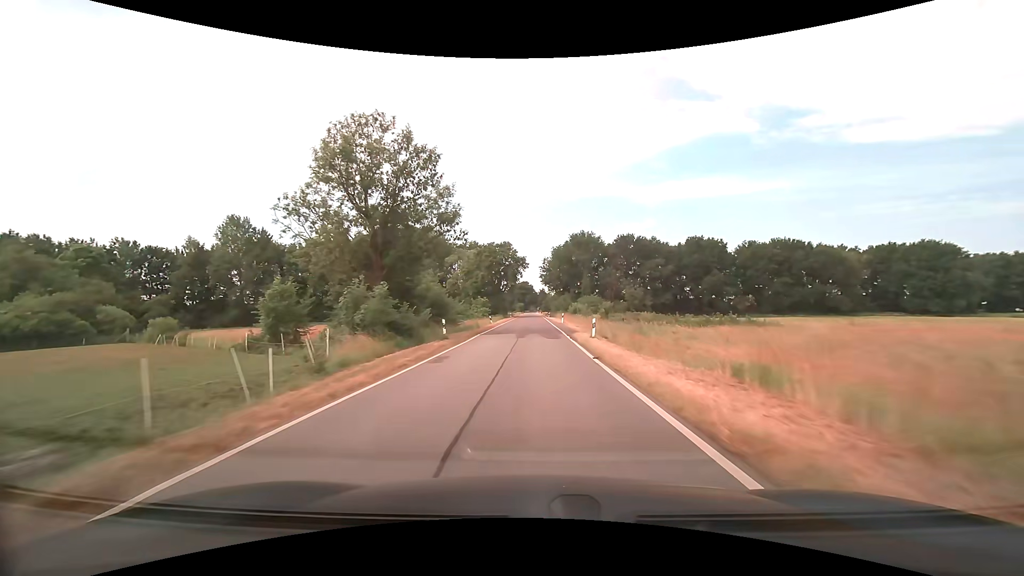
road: tertiary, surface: asphalt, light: Day
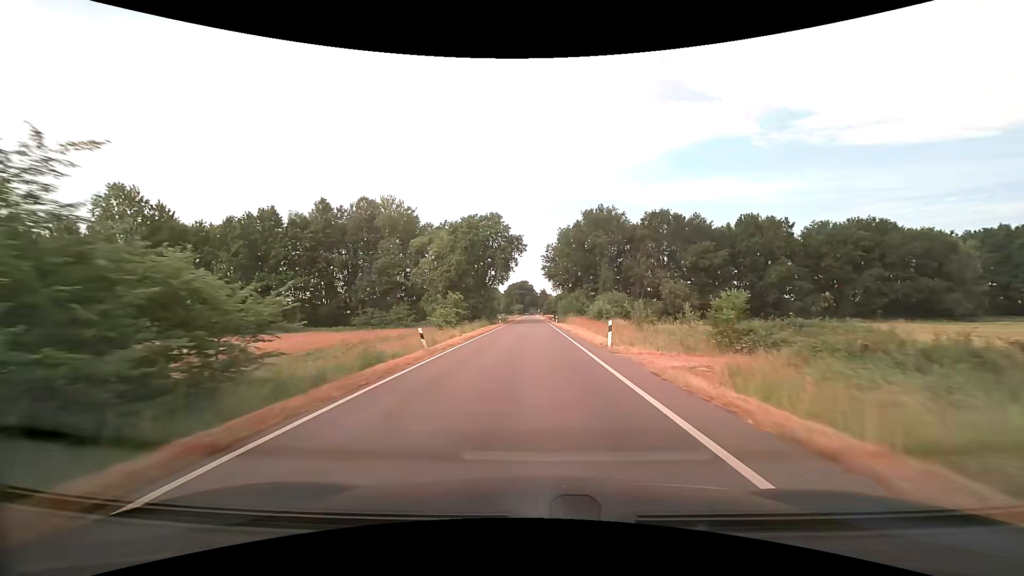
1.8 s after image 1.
(0.0, +32.6) m; 0°
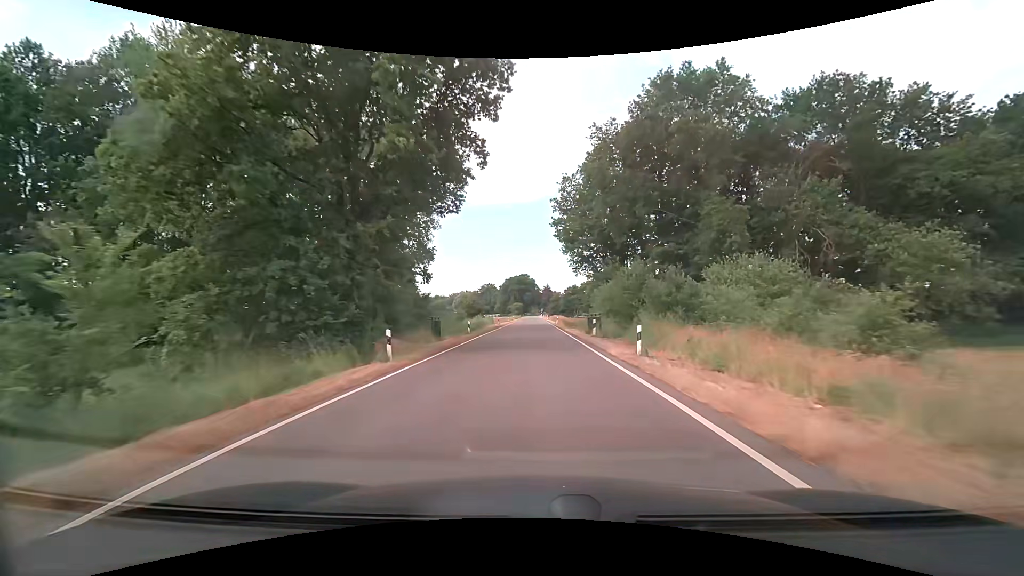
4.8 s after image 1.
(+0.2, +52.7) m; 0°
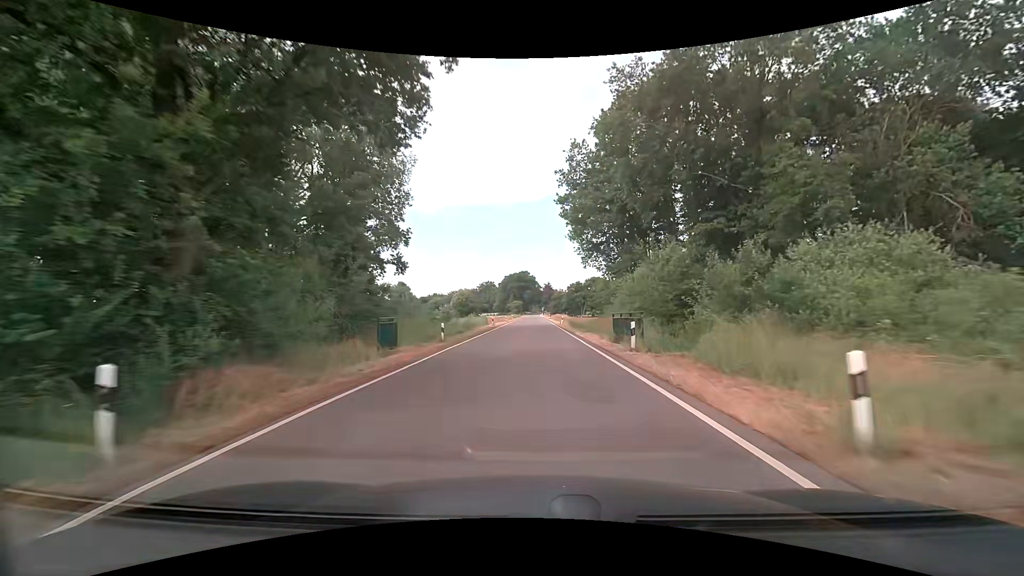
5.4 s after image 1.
(0.0, +10.3) m; 0°
(0, +10) (0, +20) (0, +30) (0, +40) (0, +50) (0, +60) (0, +70) (0, +80) (0, +90) (0, +100) m
